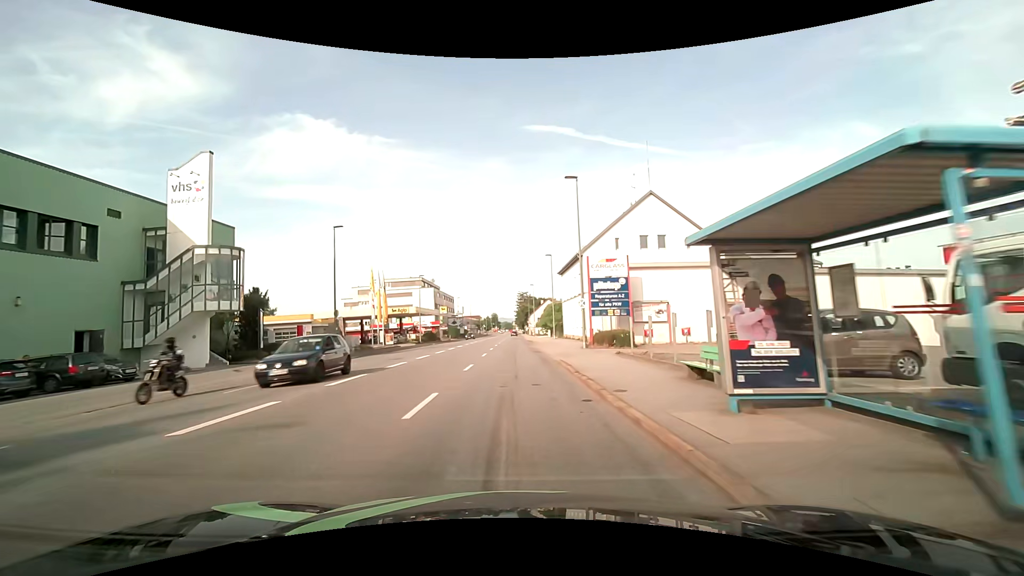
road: tertiary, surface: asphalt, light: Day
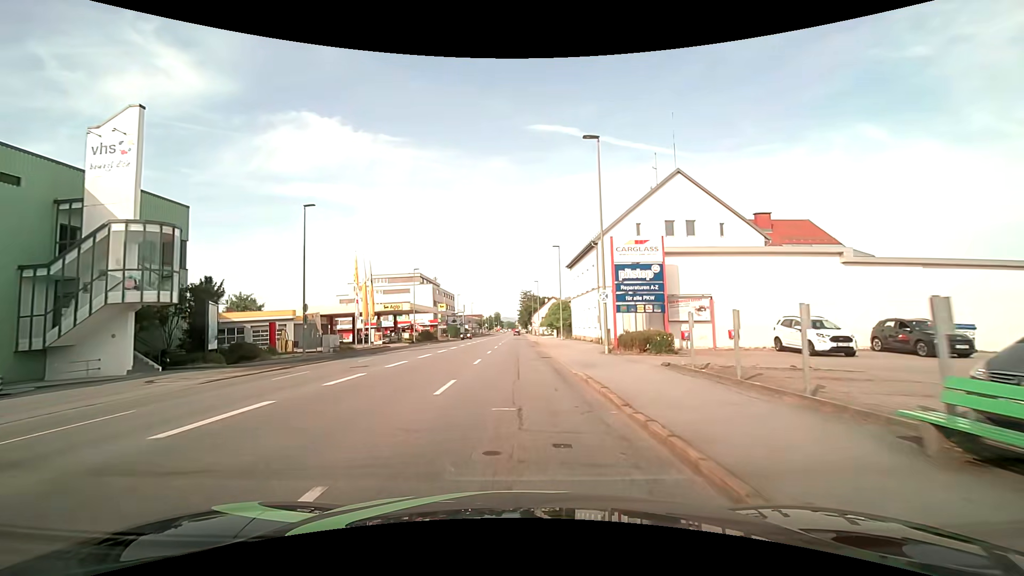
(0.0, +6.4) m; 0°
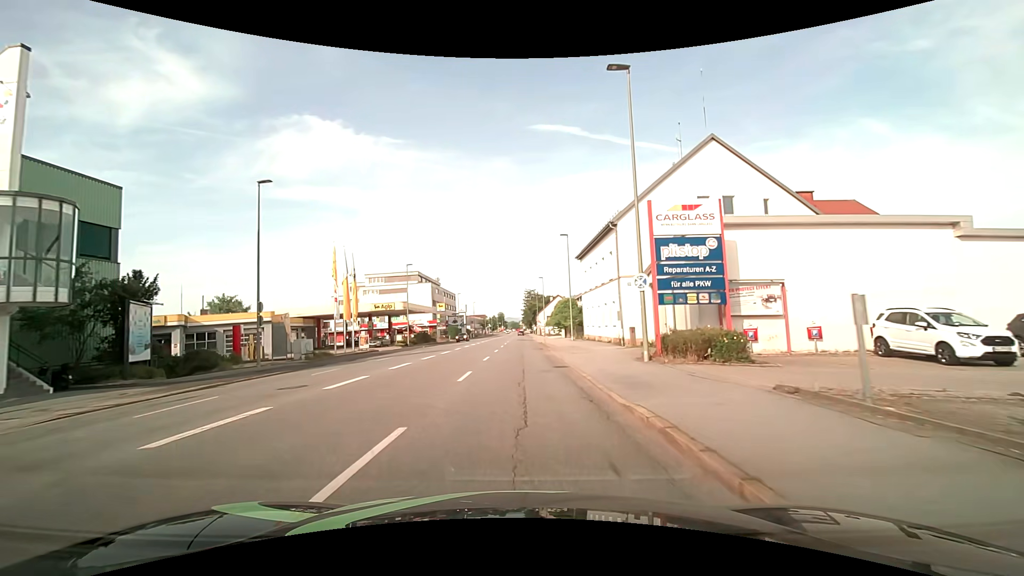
(0.0, +6.3) m; 0°
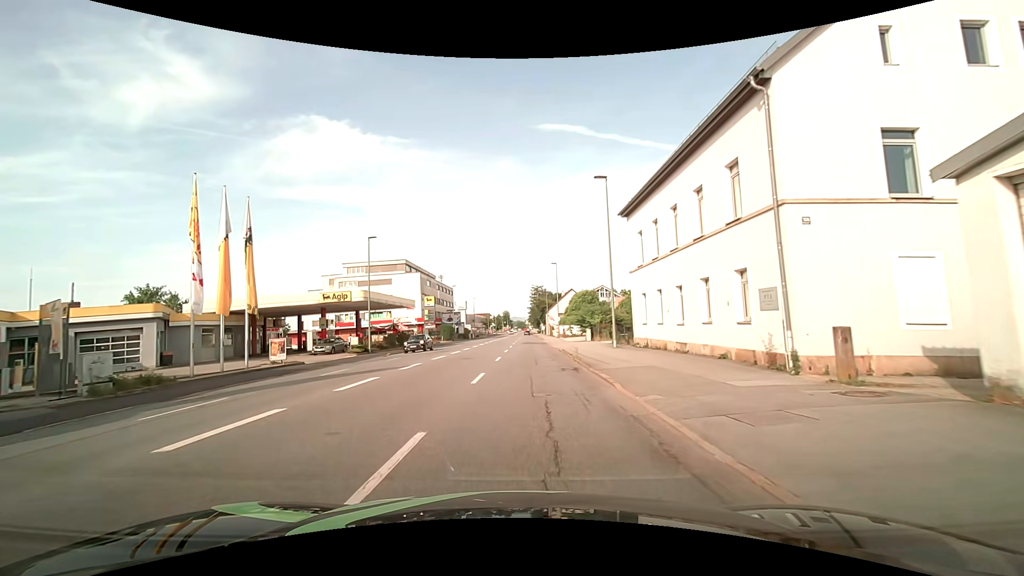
(-0.2, +18.2) m; -1°
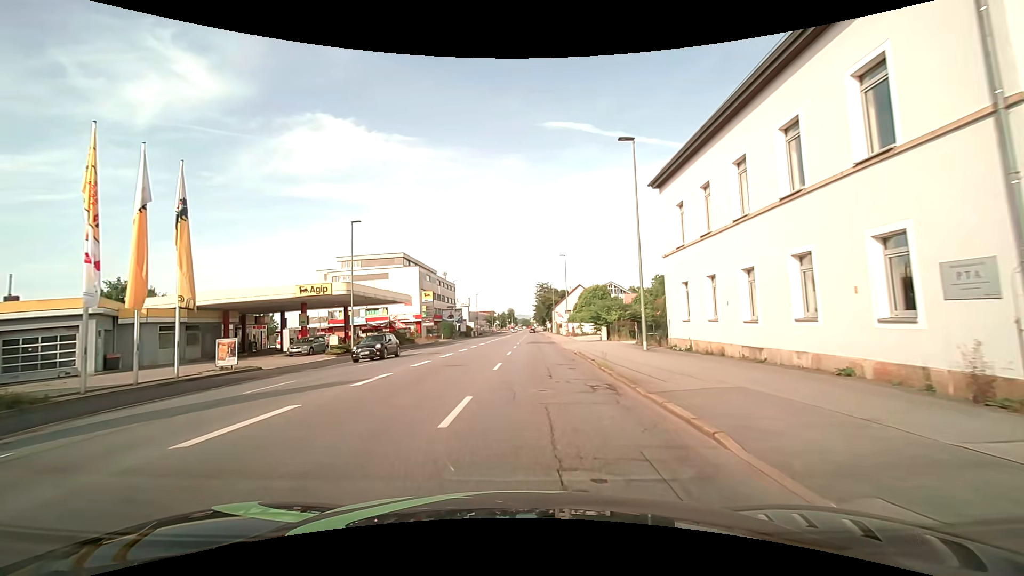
(0.0, +5.8) m; 0°
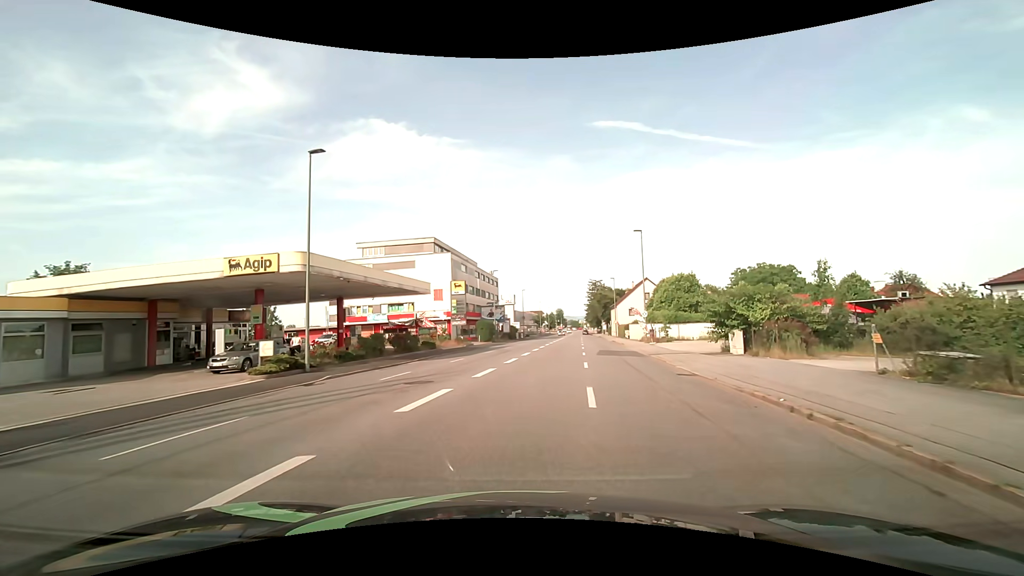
(-0.8, +16.1) m; -6°
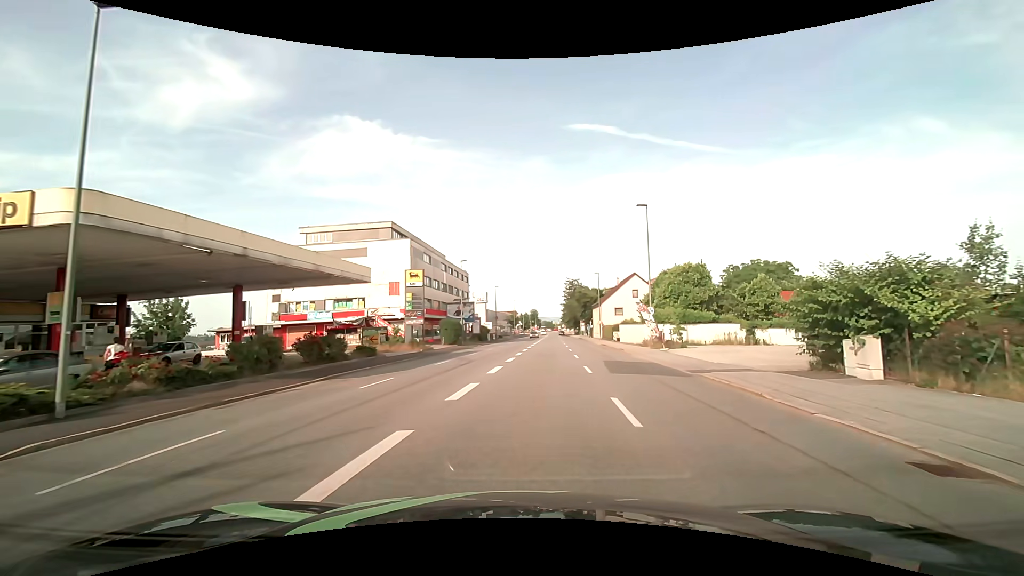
(+0.2, +10.6) m; +3°
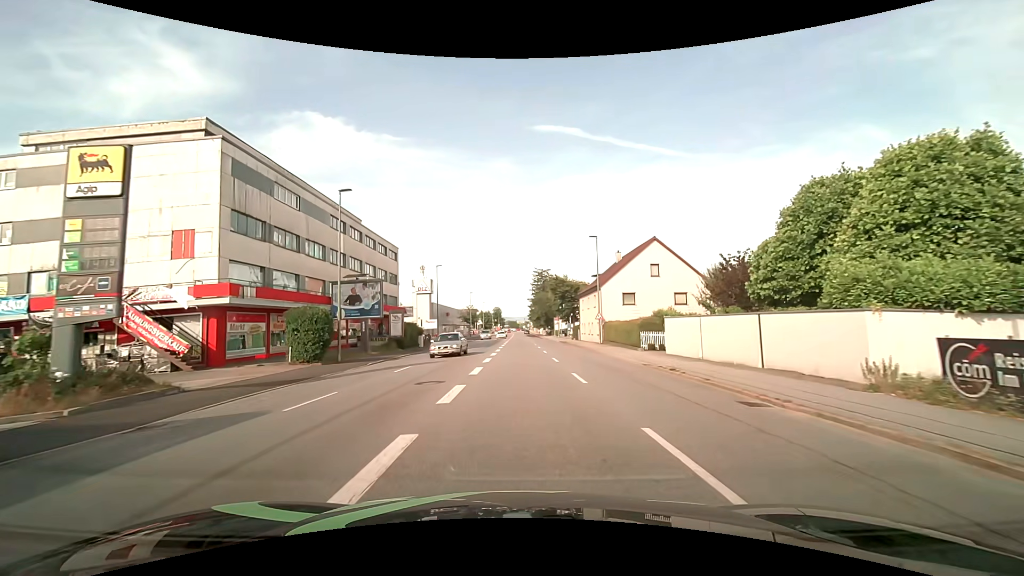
(+1.6, +30.6) m; +4°
(0, +10) (0, +20) (0, +30) (0, +40) (0, +50) (0, +60) (0, +70) (0, +80) (0, +90) (0, +100) m
